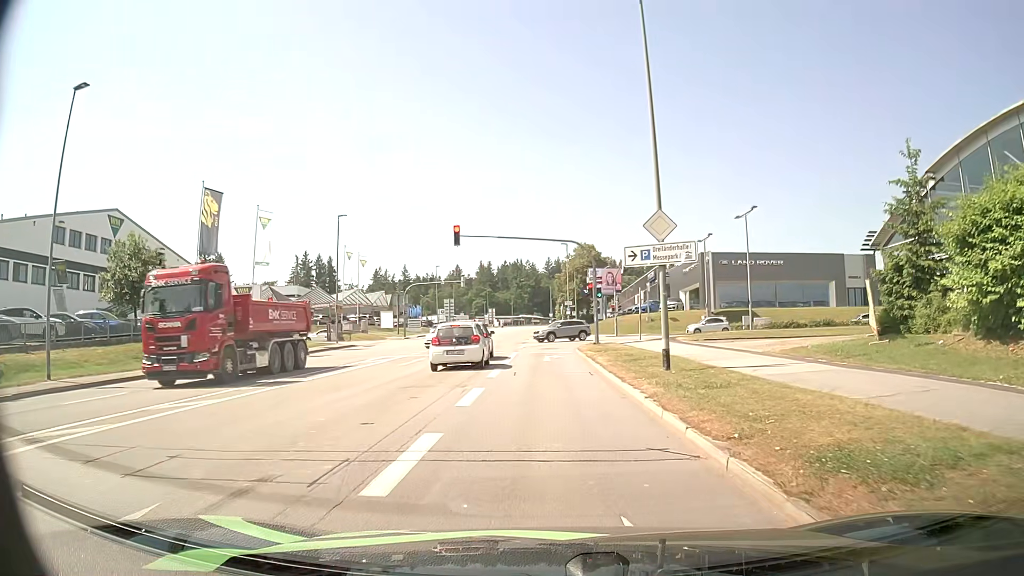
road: tertiary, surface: asphalt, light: Day
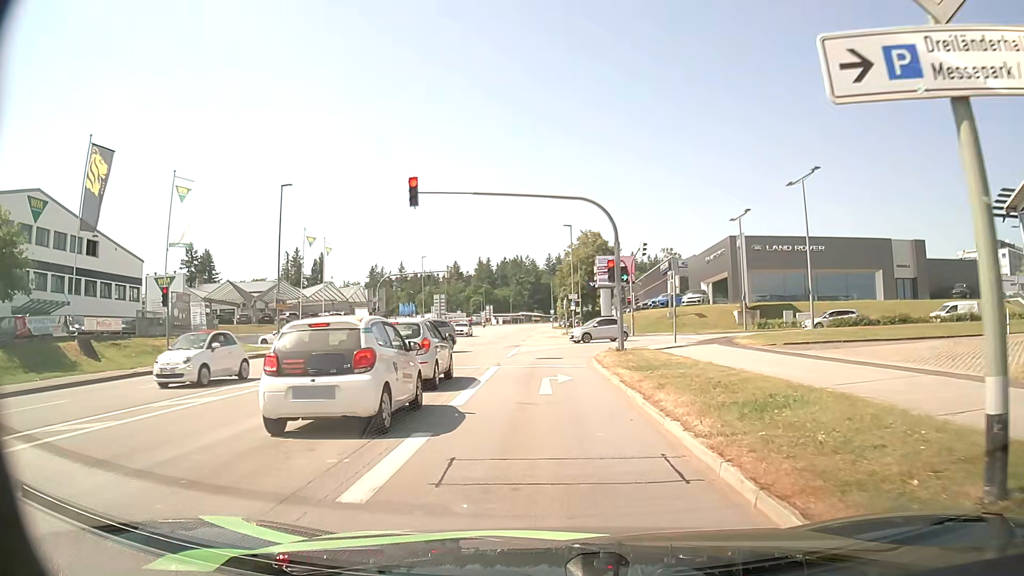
(+0.2, +12.2) m; +1°
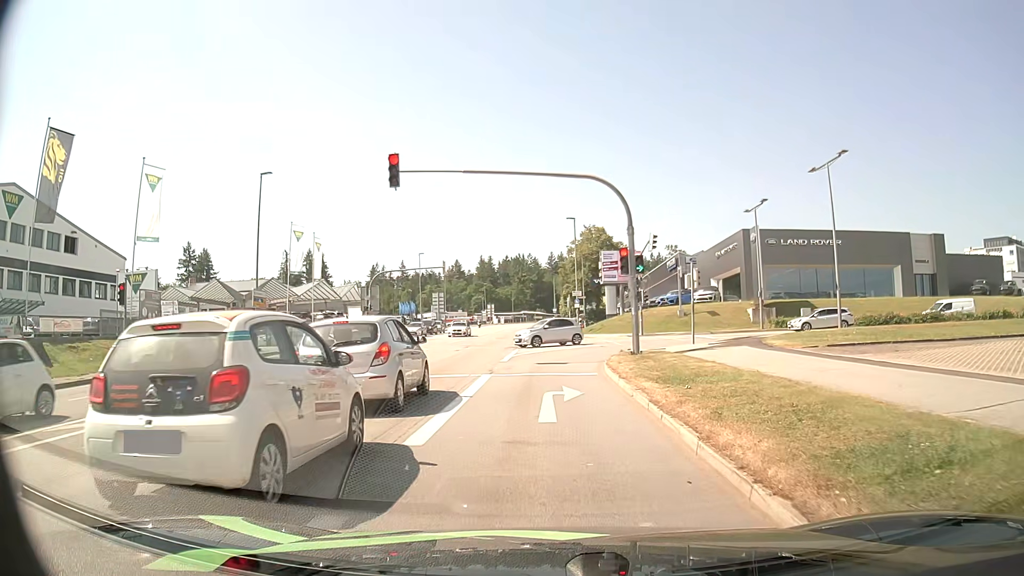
(0.0, +3.6) m; -1°
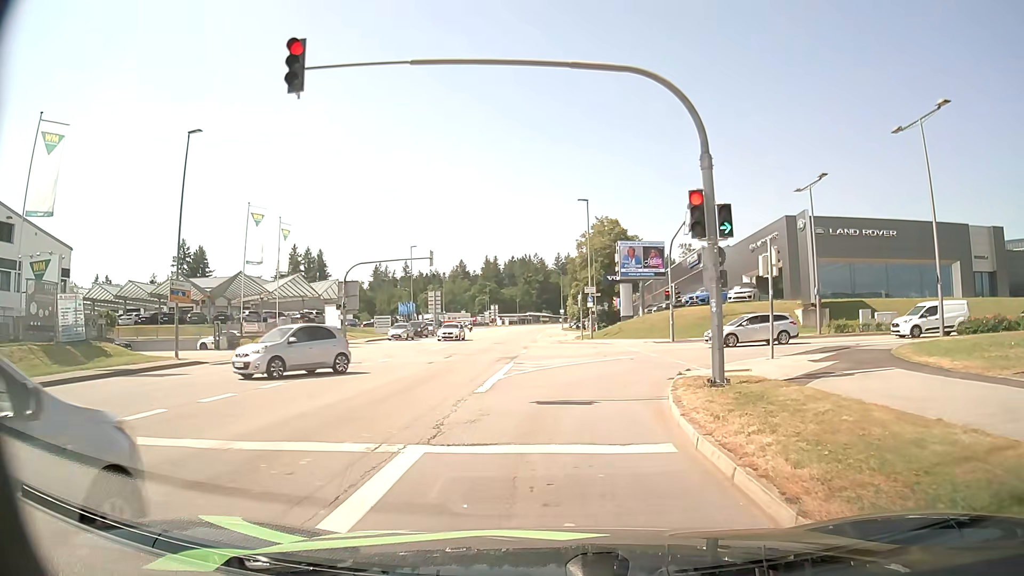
(0.0, +9.8) m; 0°
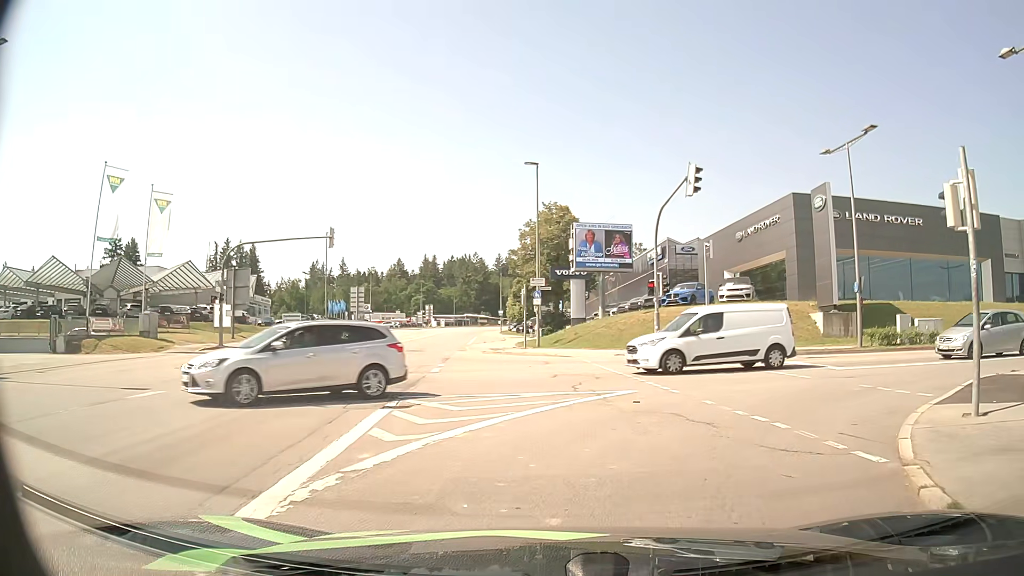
(+0.1, +12.1) m; +4°
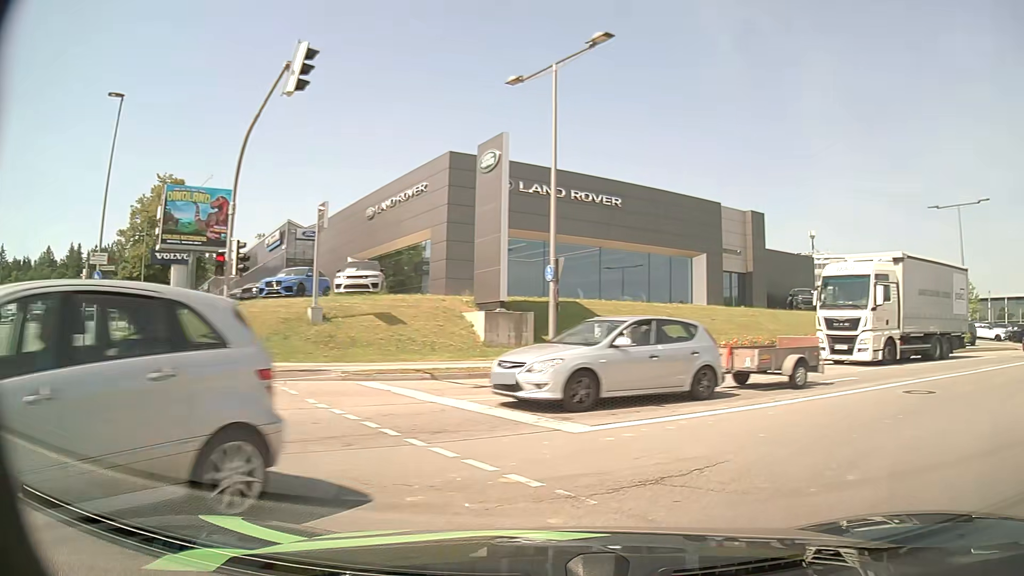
(+2.4, +10.3) m; +32°
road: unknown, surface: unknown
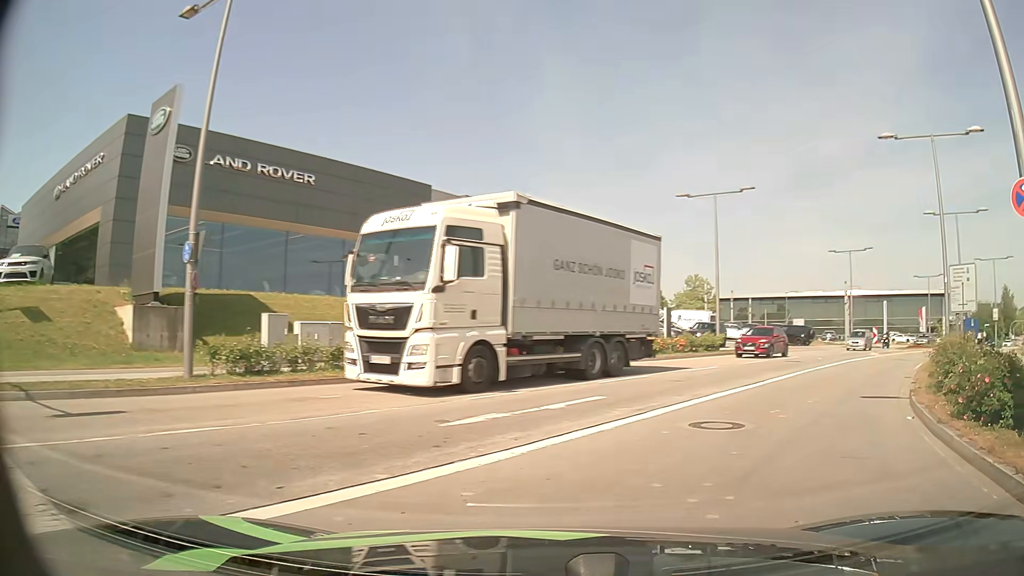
(+1.1, +5.0) m; +24°
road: secondary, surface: asphalt
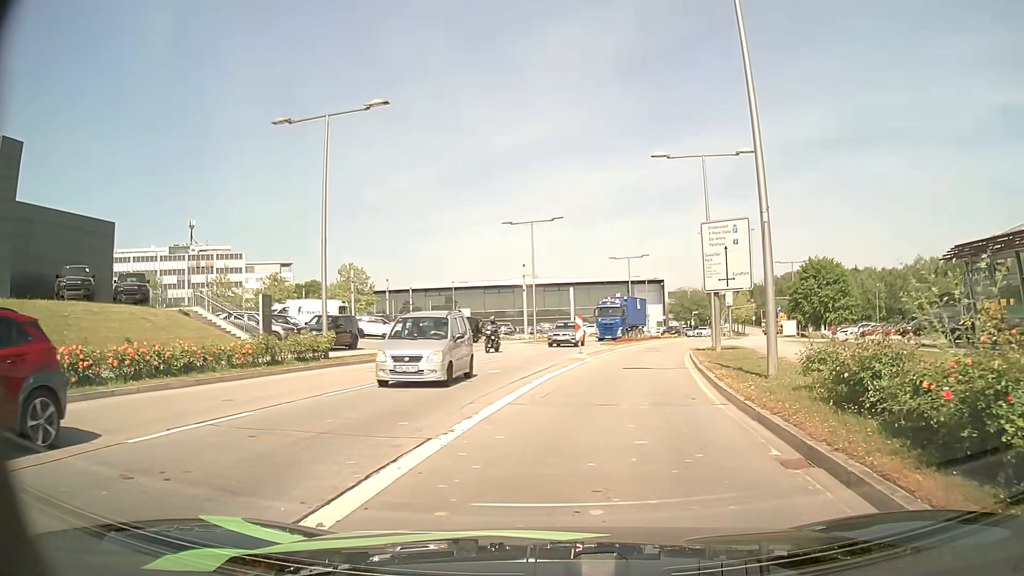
(+4.9, +13.4) m; +28°
